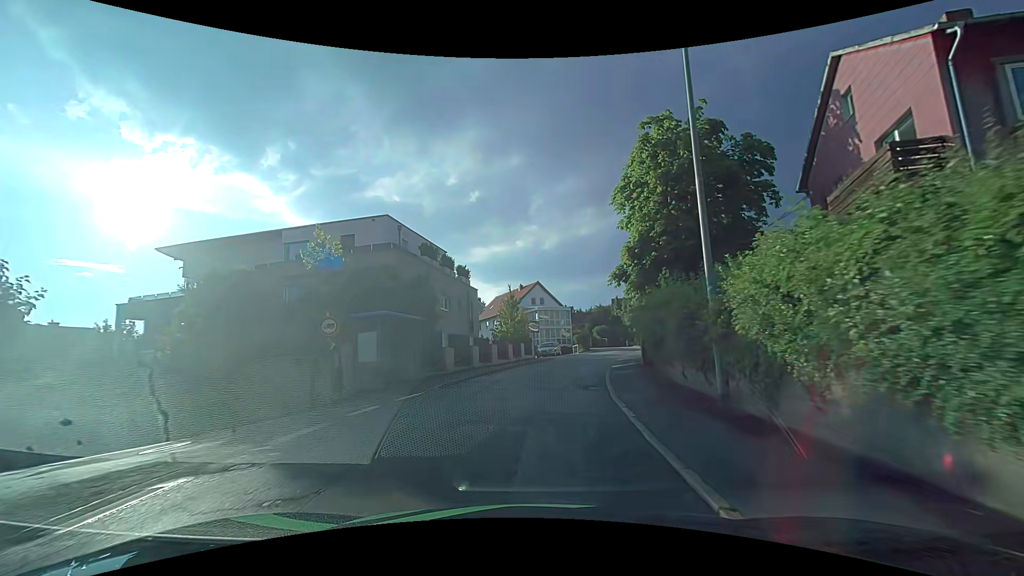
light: Day
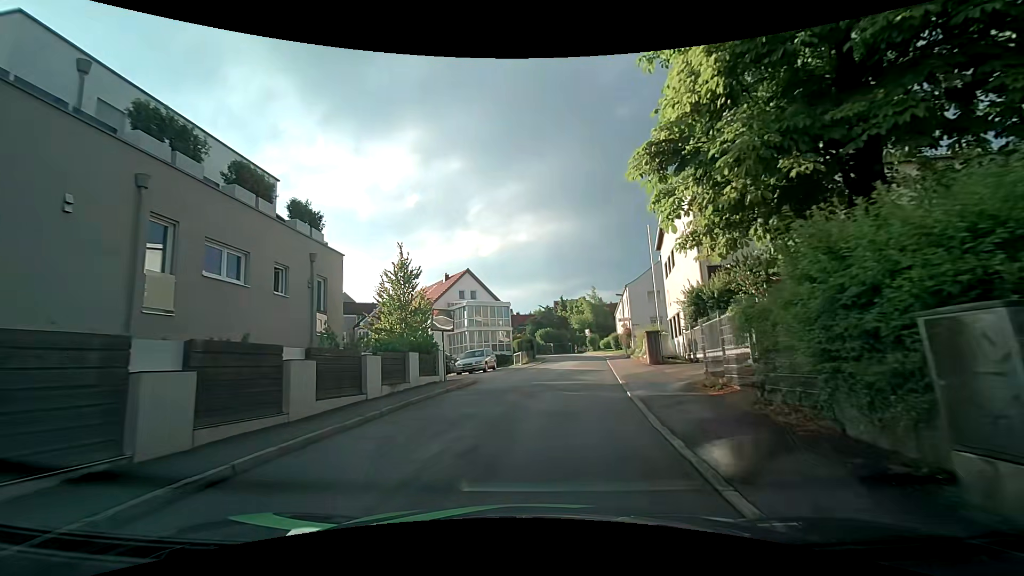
(+1.0, +18.3) m; +5°
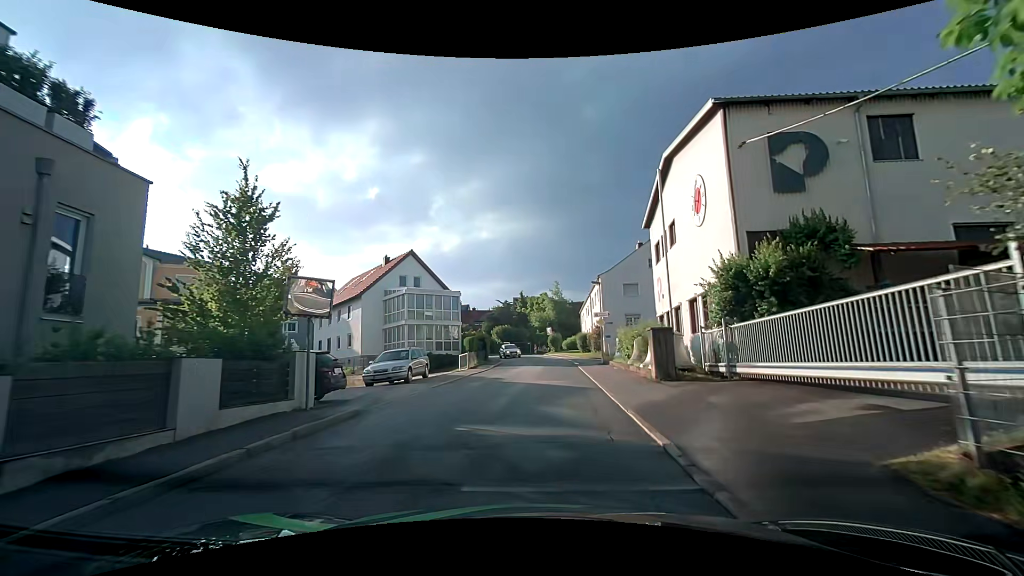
(+0.6, +9.0) m; +7°
(0, +10) (+1, +20) (+1, +30) (+1, +40) (+1, +50) (-1, +60) (-5, +69) (-12, +76) (-20, +82) (-29, +87) m
